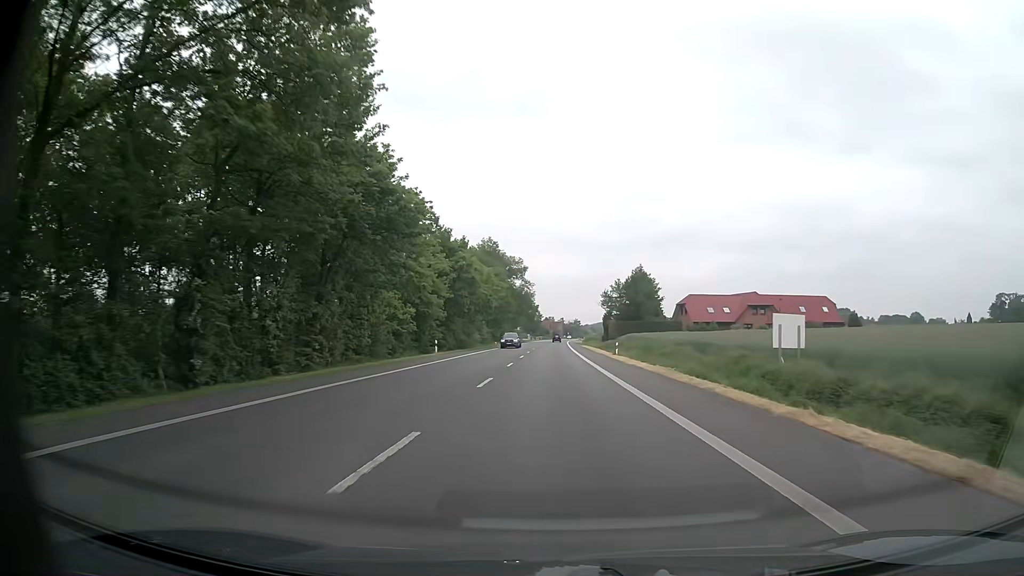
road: primary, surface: asphalt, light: Day
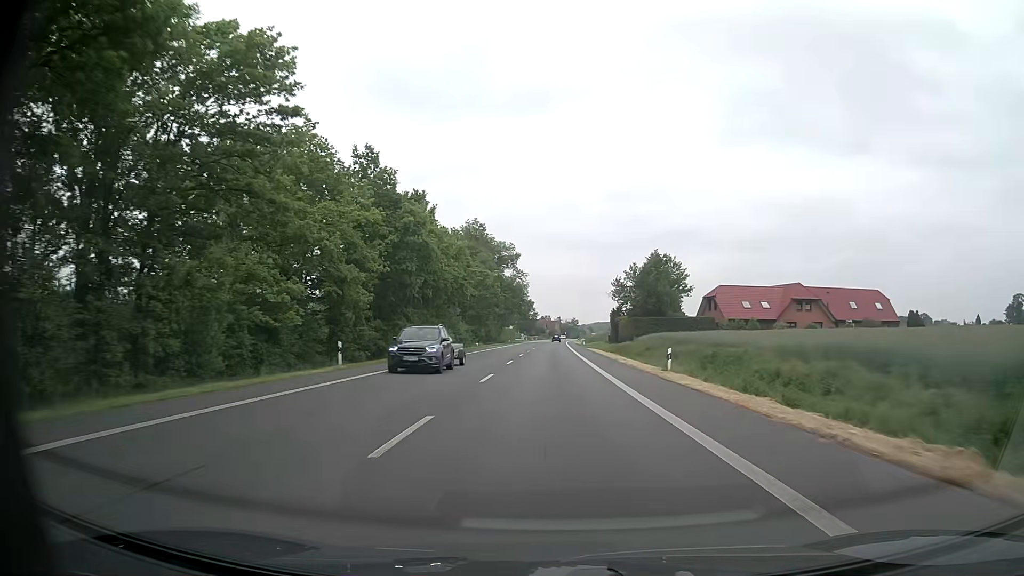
(+0.1, +22.5) m; +1°
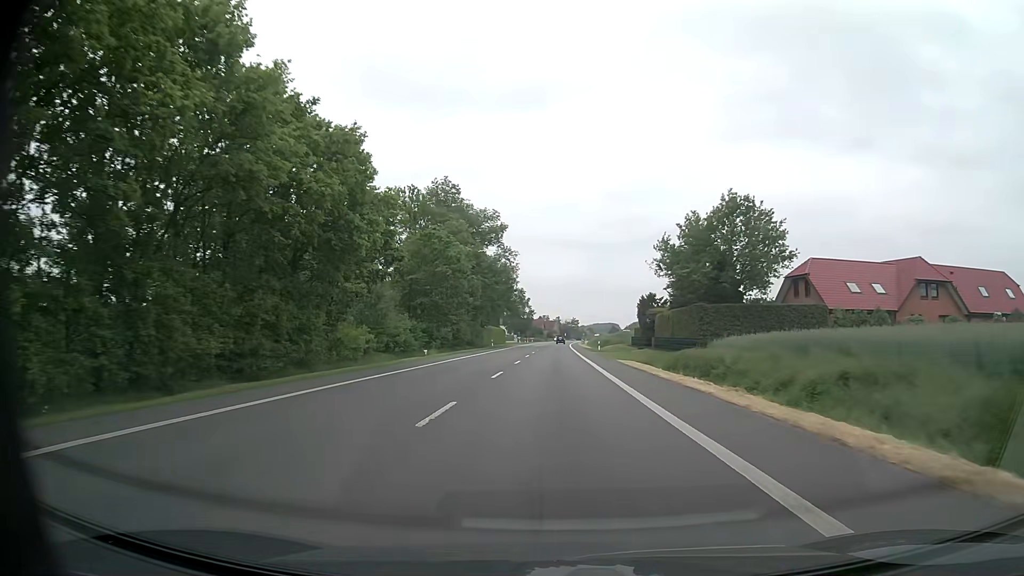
(0.0, +33.8) m; 0°
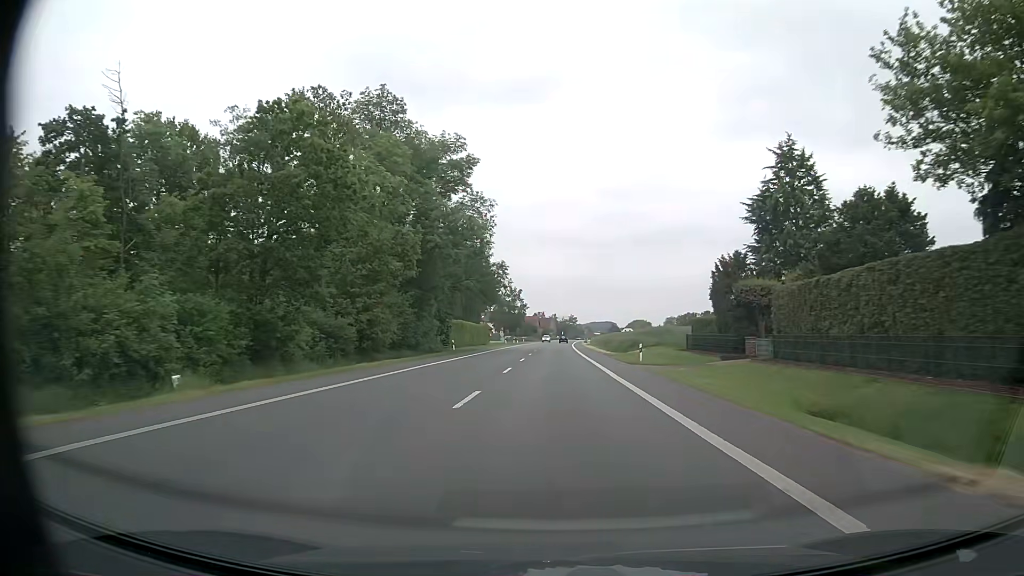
(+0.1, +33.8) m; 0°
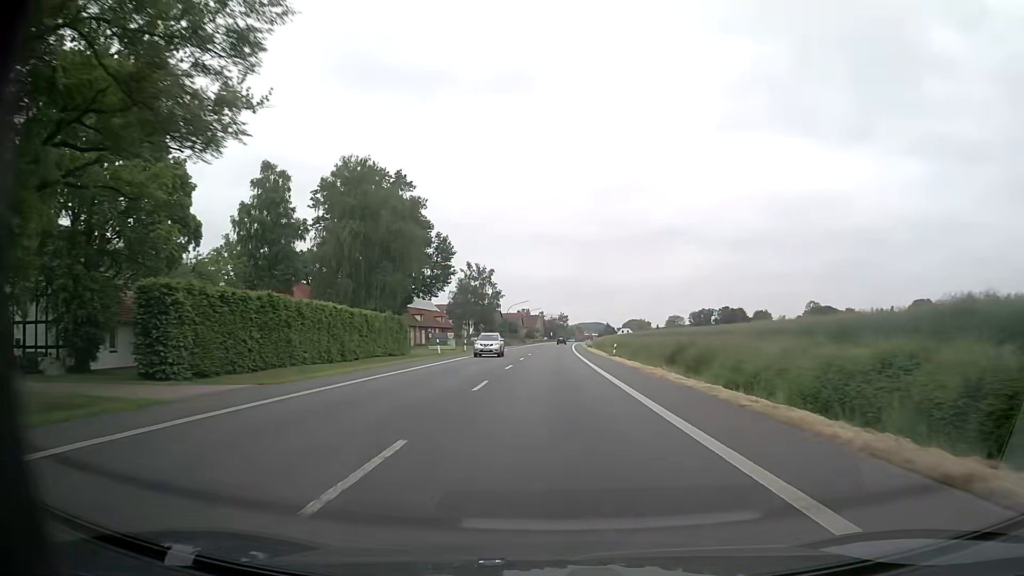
(+0.4, +56.4) m; +1°
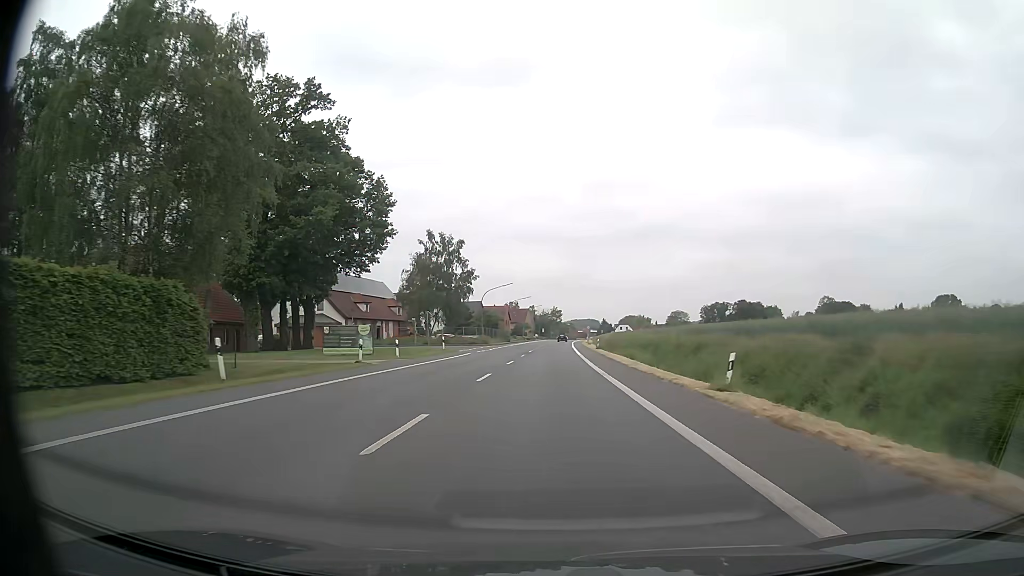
(+0.1, +33.8) m; 0°
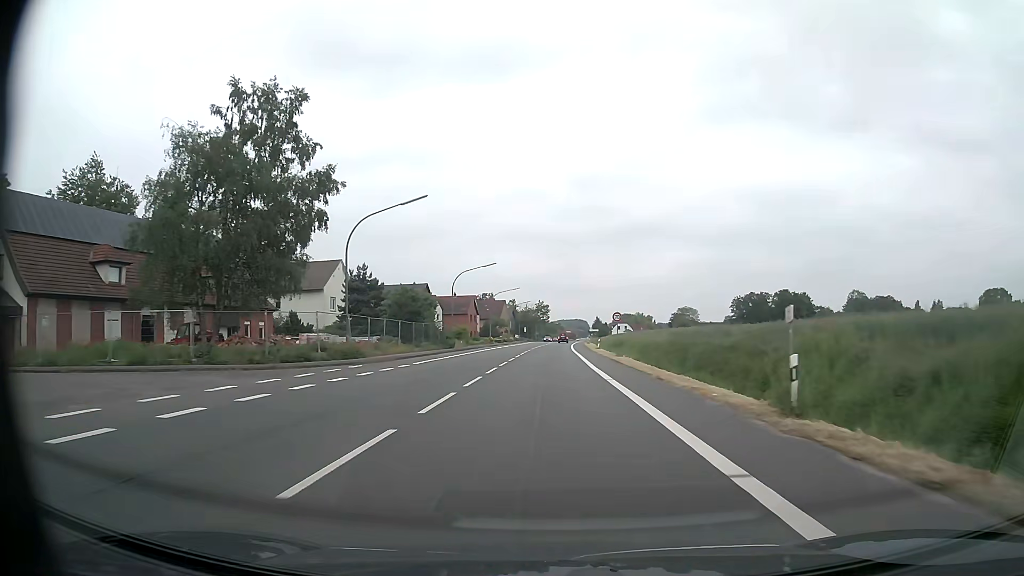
(+0.6, +56.4) m; +1°
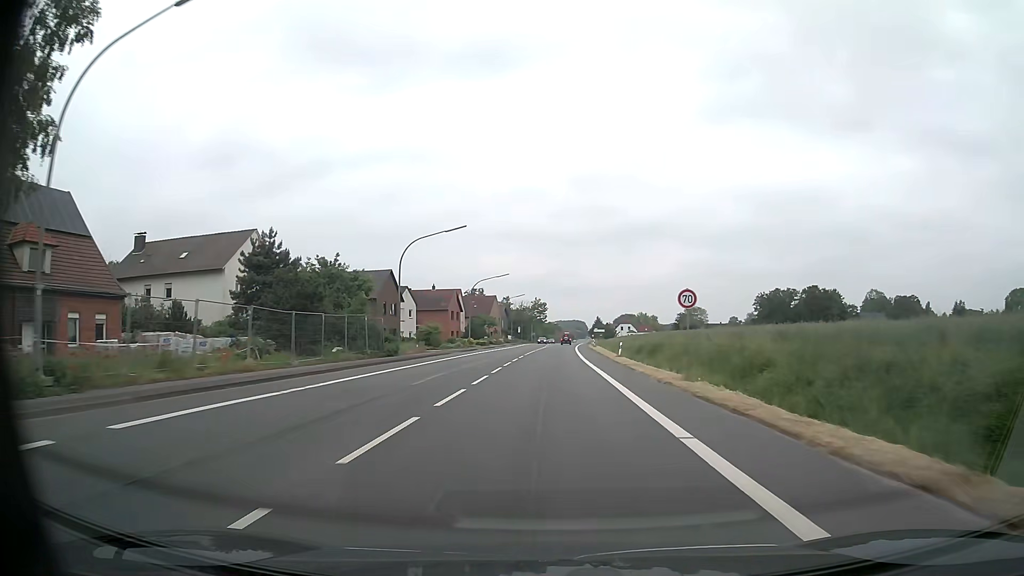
(+0.1, +22.6) m; 0°
(0, +10) (0, +20) (0, +30) (0, +40) (+1, +50) (+1, +60) (+1, +70) (+2, +80) (+2, +90) (+2, +100) m
